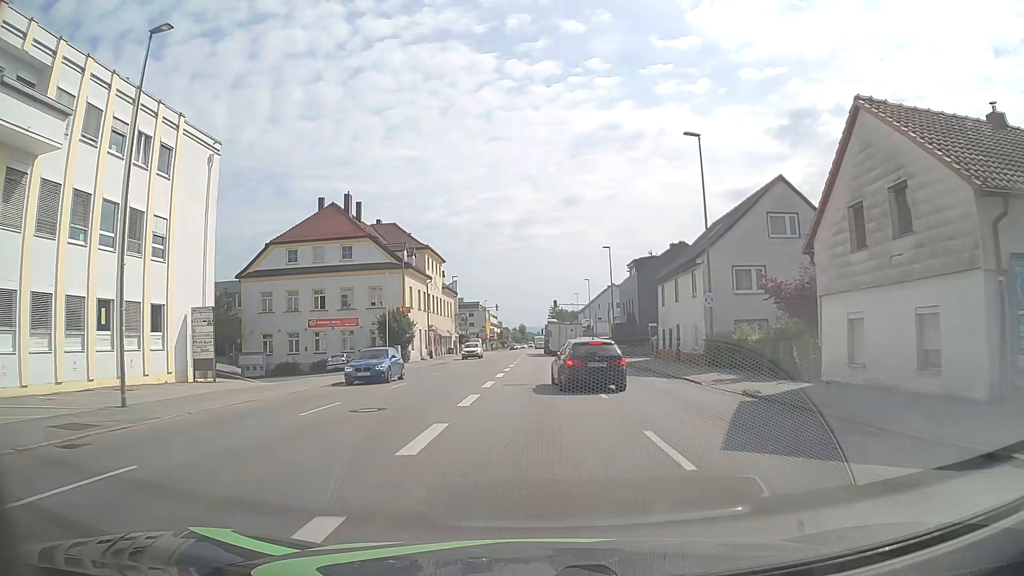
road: tertiary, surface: asphalt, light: Day
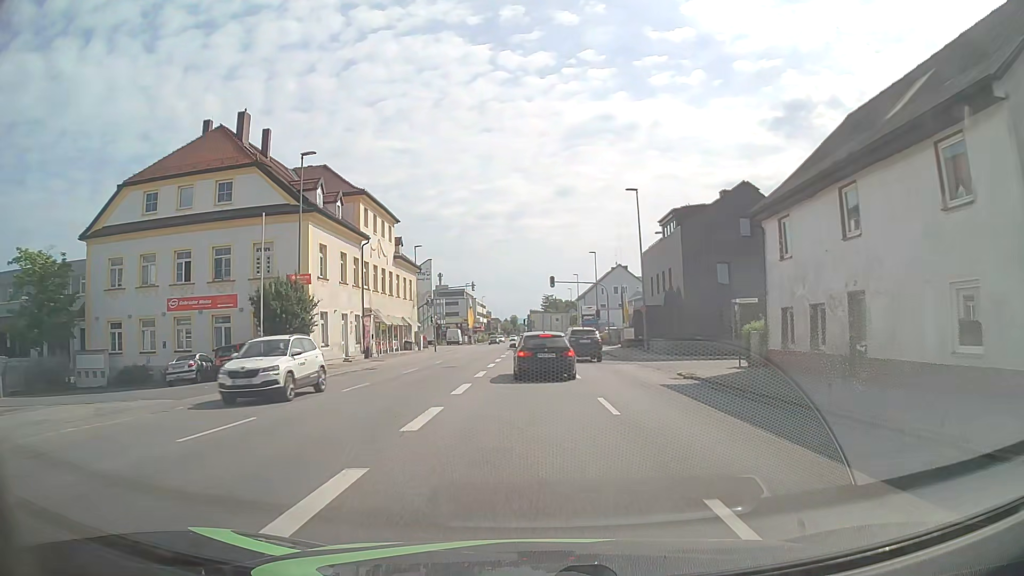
(0.0, +22.6) m; 0°
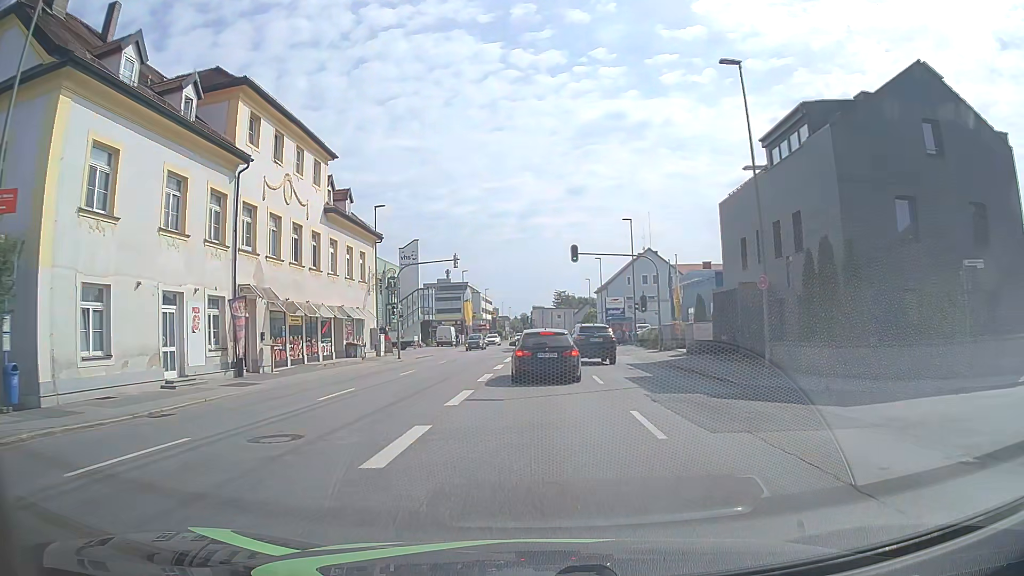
(-0.2, +20.7) m; -1°
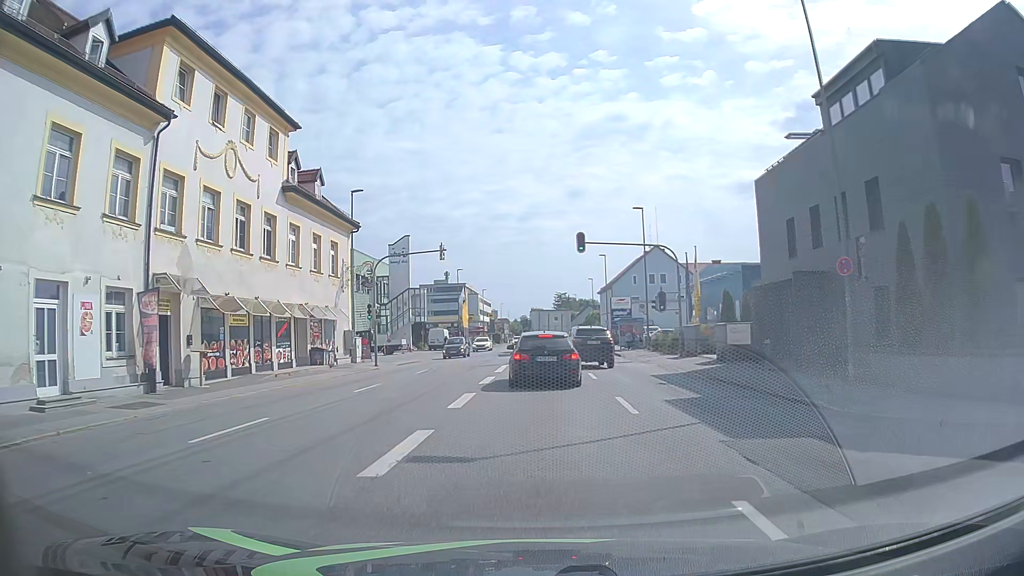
(0.0, +6.0) m; 0°
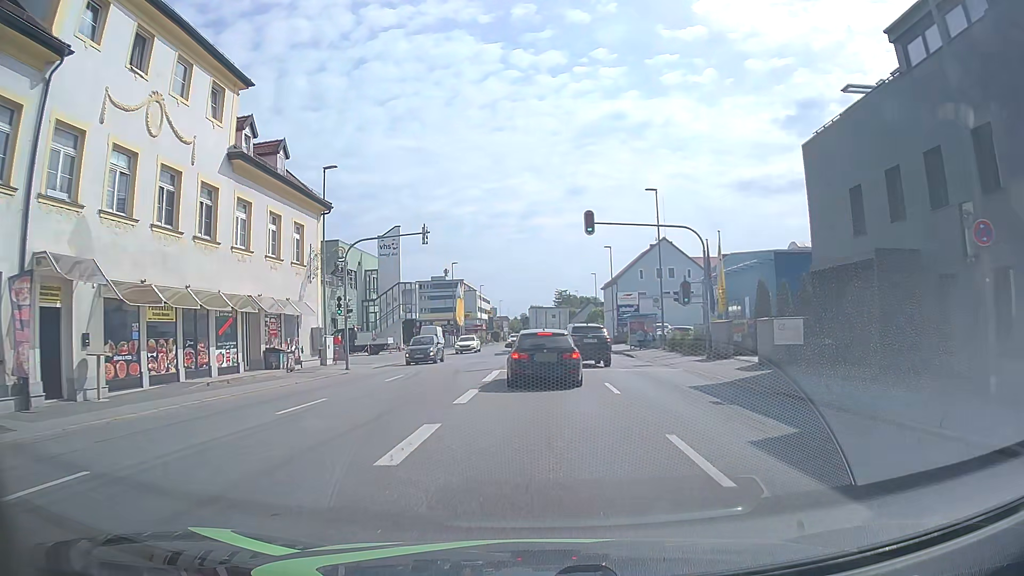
(0.0, +5.5) m; 0°
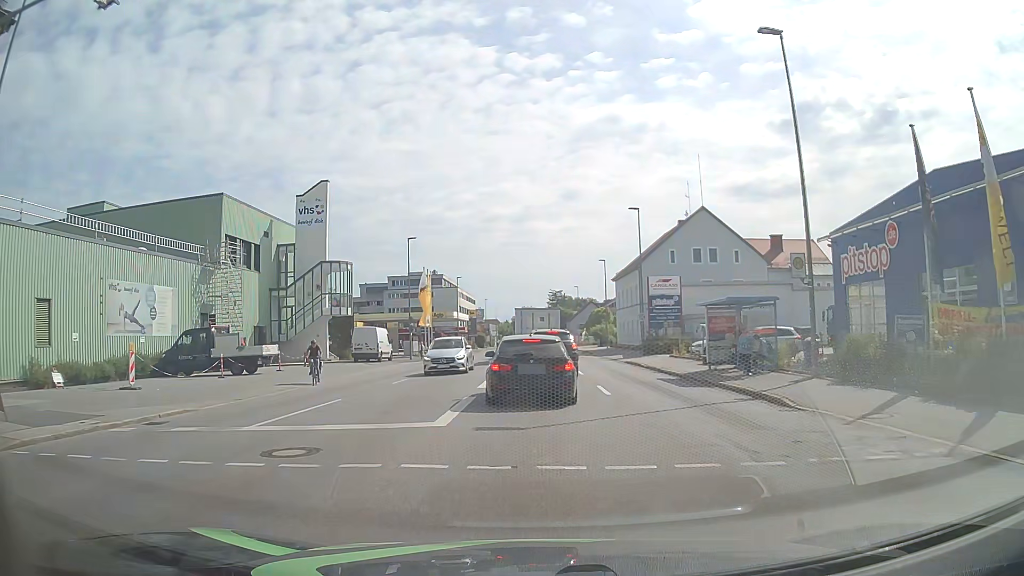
(+0.1, +24.1) m; +1°
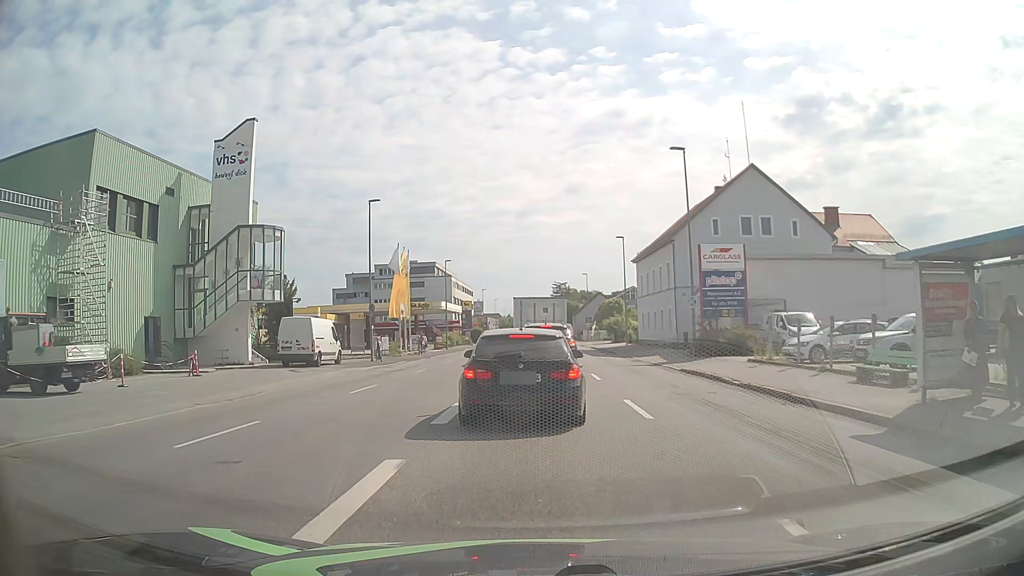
(0.0, +14.1) m; -1°
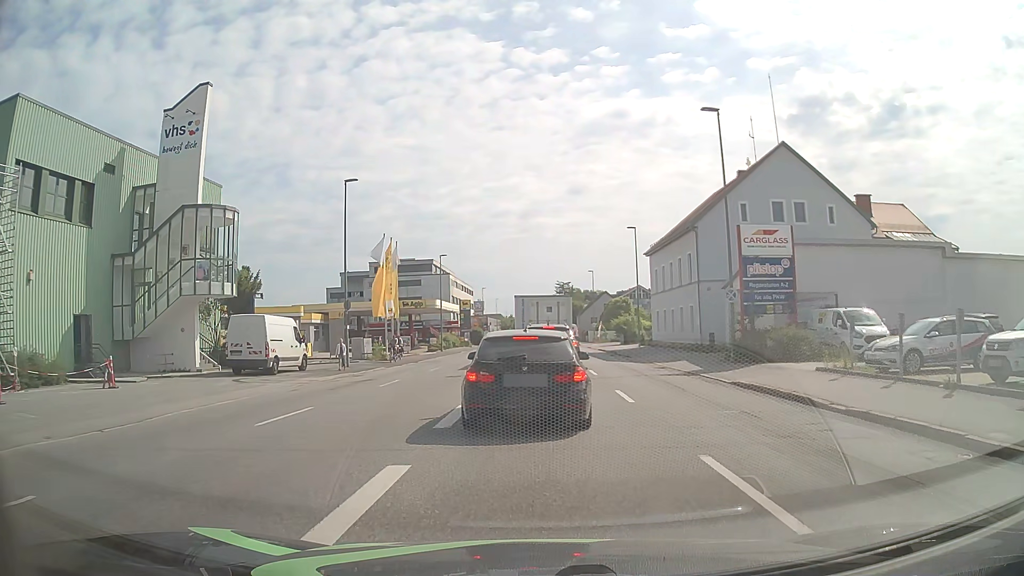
(+0.1, +6.1) m; 0°
